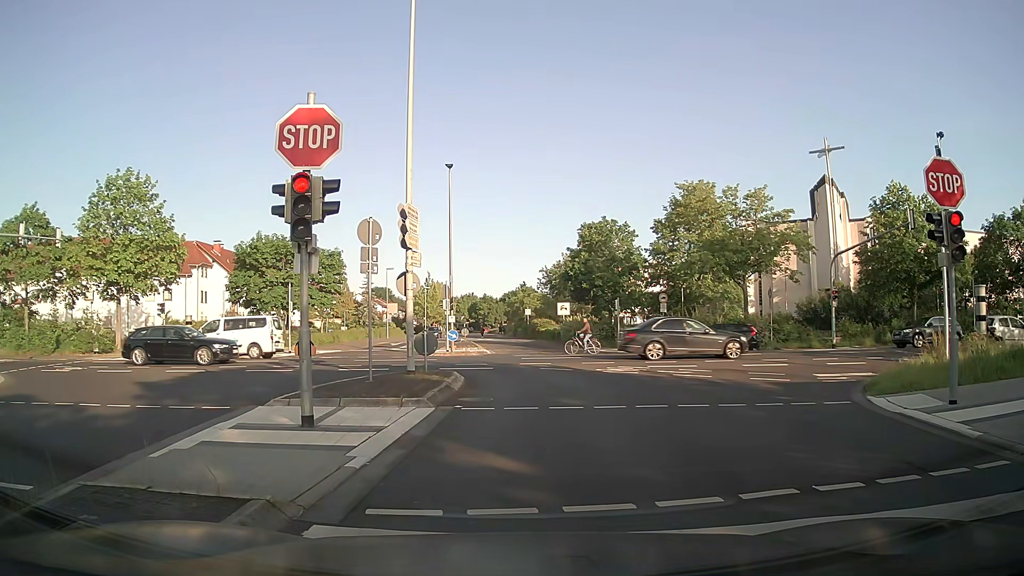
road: residential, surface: asphalt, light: Day
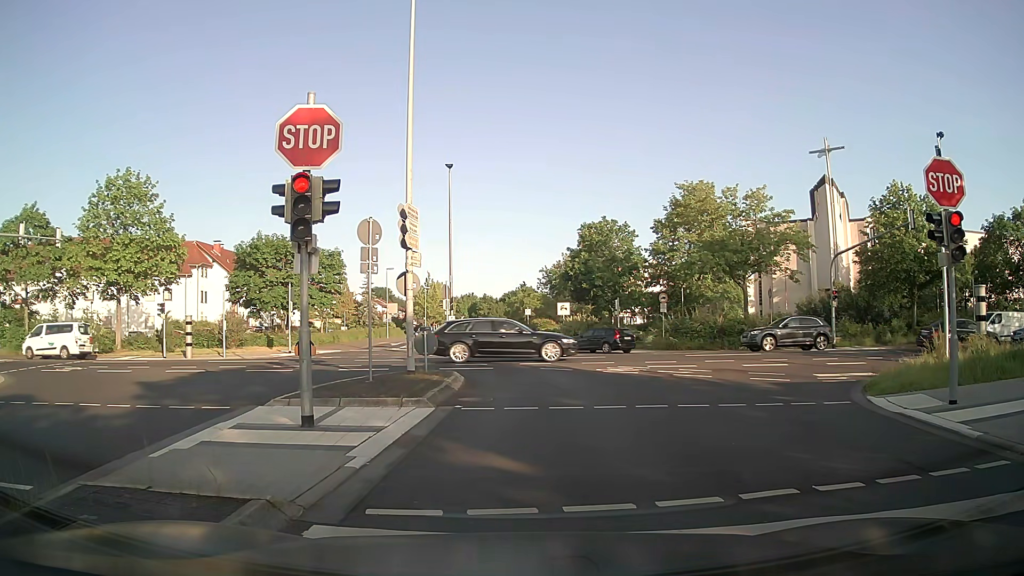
(0.0, 0.0) m; 0°
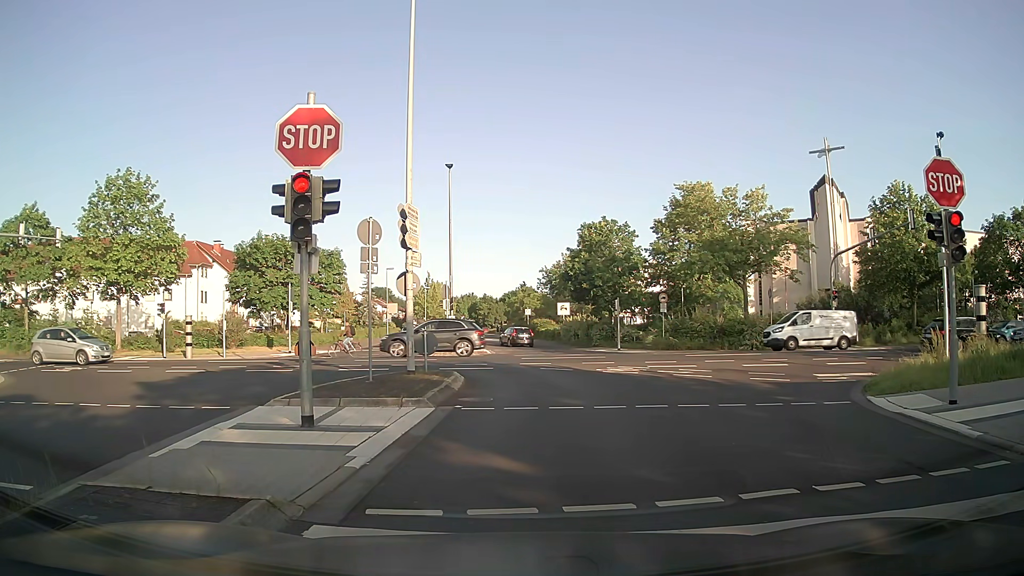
(0.0, 0.0) m; 0°
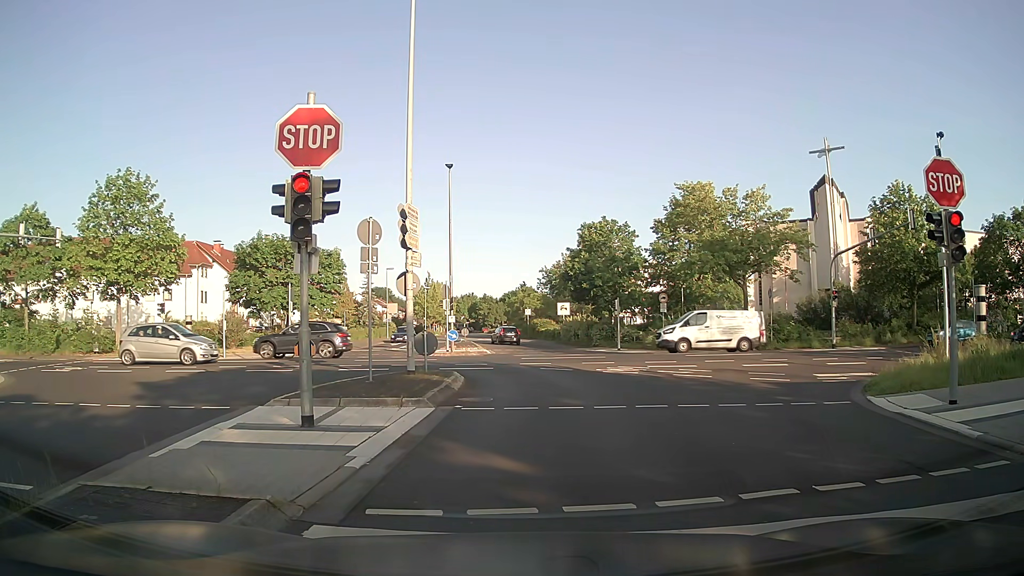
(0.0, 0.0) m; 0°
